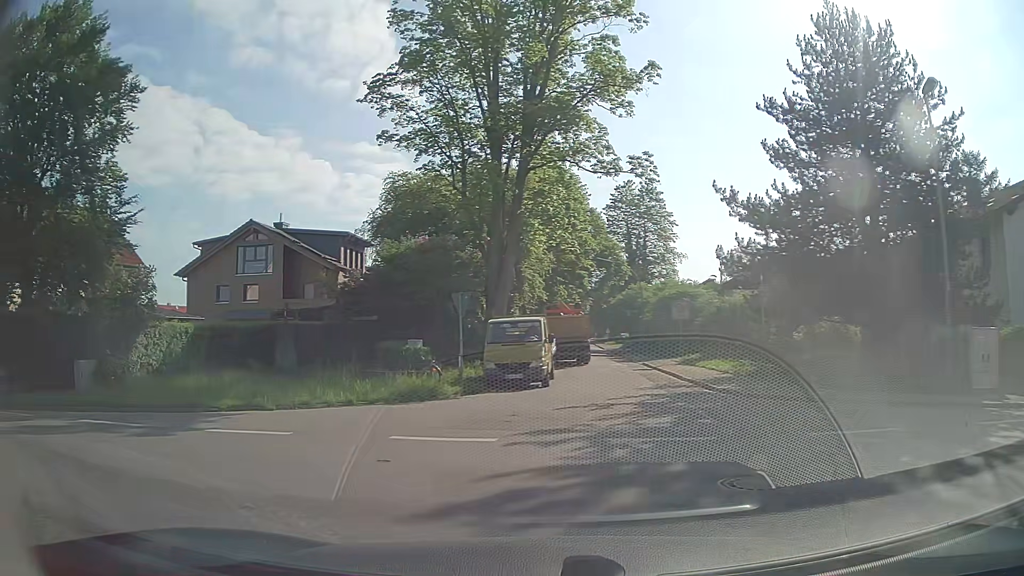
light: Day
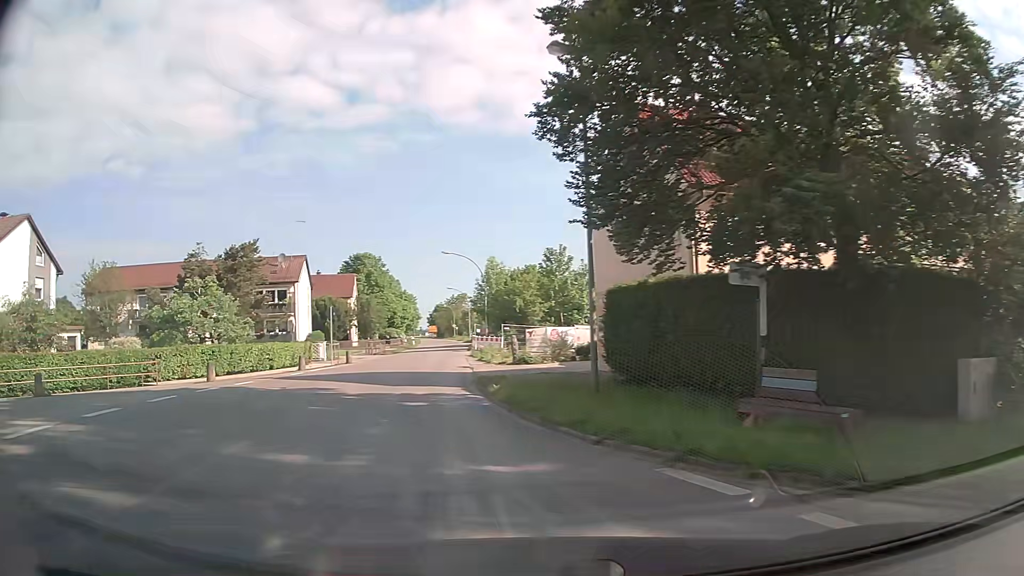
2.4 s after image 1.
(-6.3, +7.8) m; -68°
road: tertiary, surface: asphalt
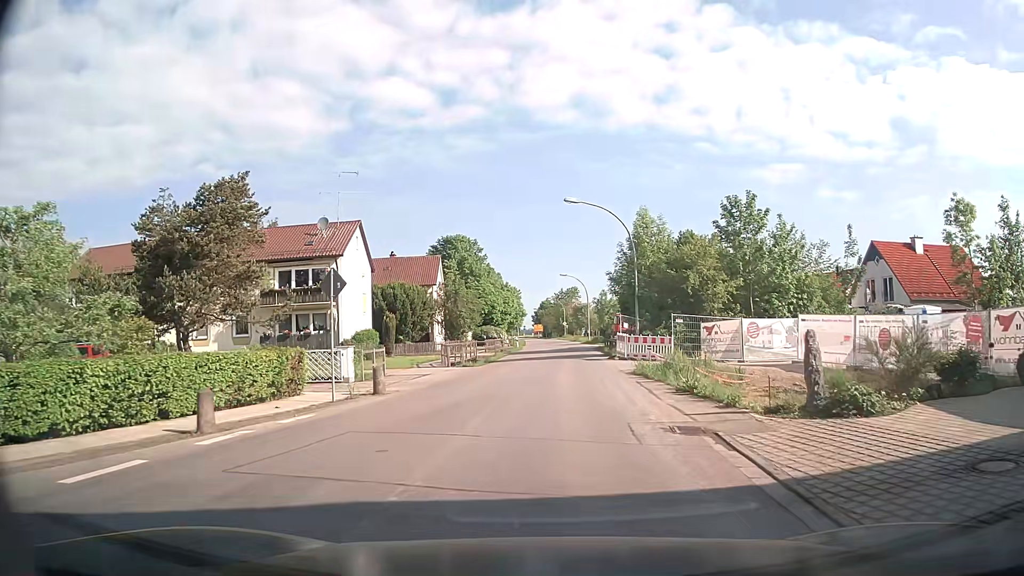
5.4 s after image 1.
(-4.1, +20.4) m; -9°
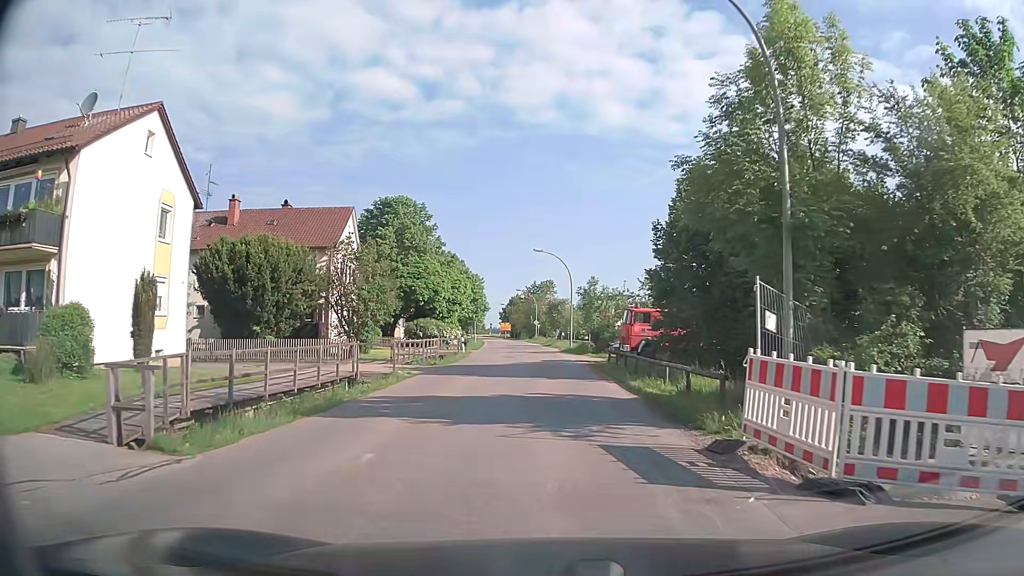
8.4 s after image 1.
(+0.3, +23.6) m; +2°
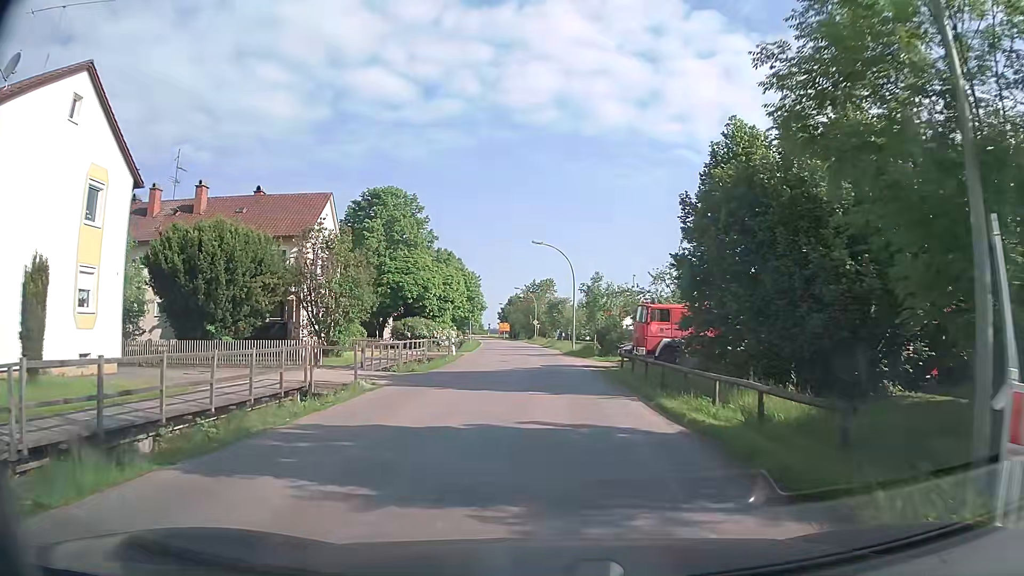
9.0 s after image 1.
(0.0, +4.8) m; 0°
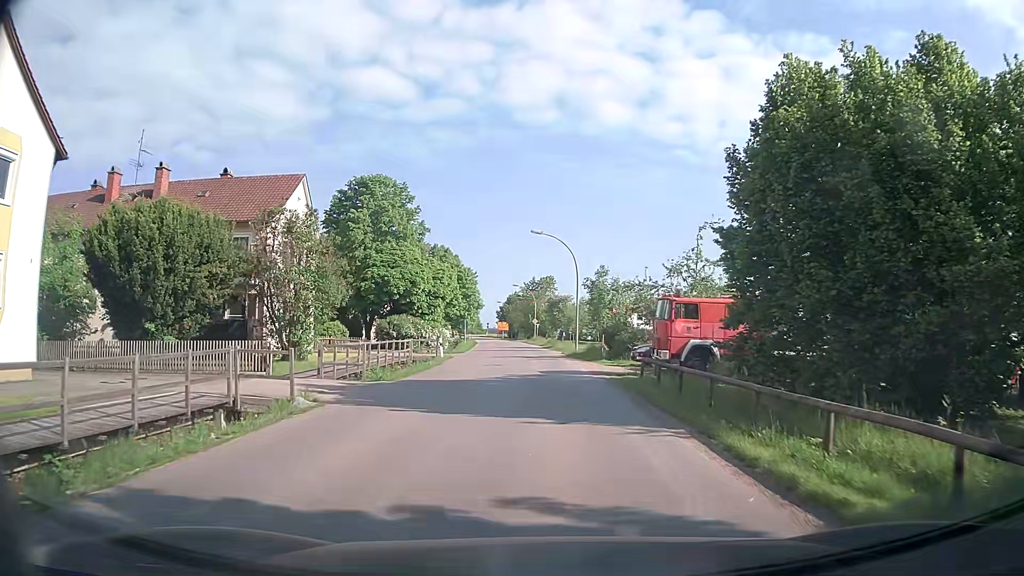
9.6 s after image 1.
(0.0, +4.8) m; 0°
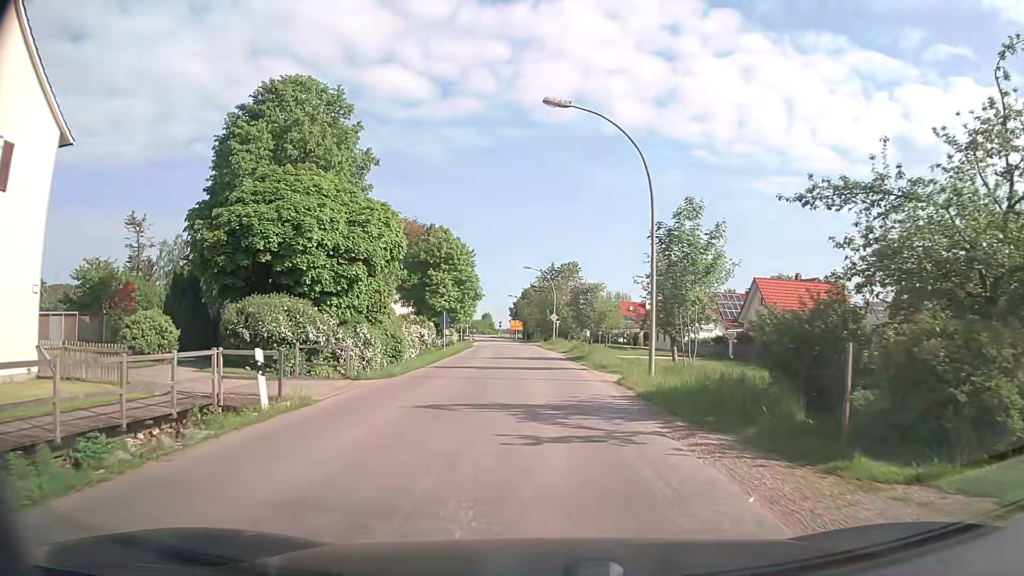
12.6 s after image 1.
(-0.1, +24.9) m; -2°
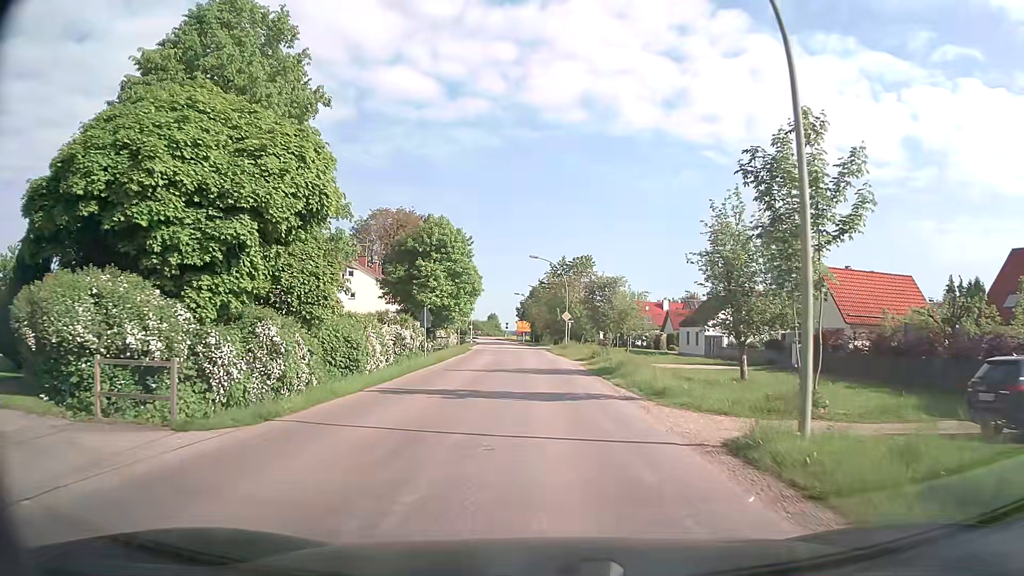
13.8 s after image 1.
(0.0, +10.4) m; -1°
(0, +10) (0, +20) (0, +30) (-1, +40) (-1, +50) (-2, +60) (-2, +70) (-3, +80) (-4, +90) (-5, +100) m
